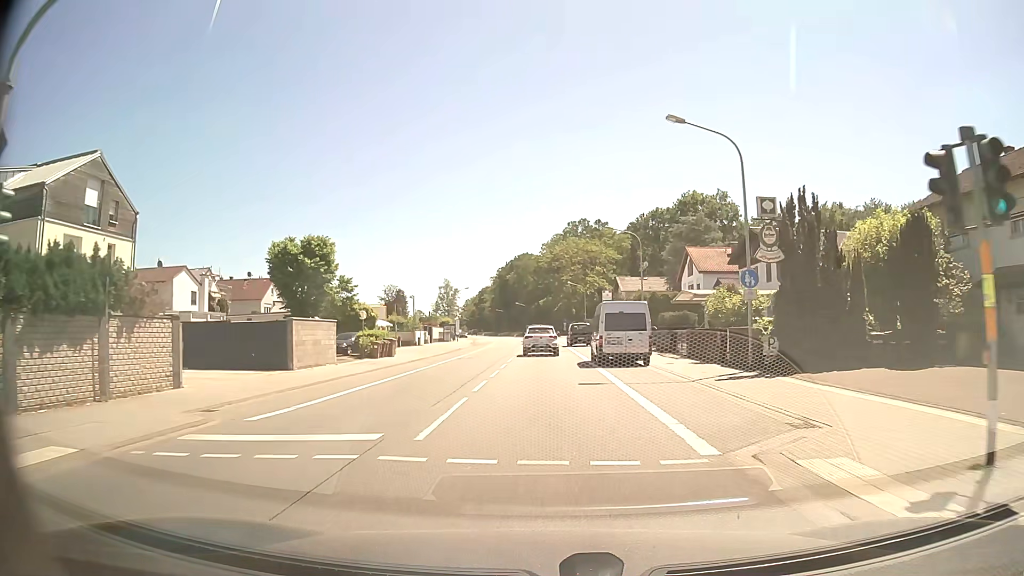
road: primary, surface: asphalt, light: Day
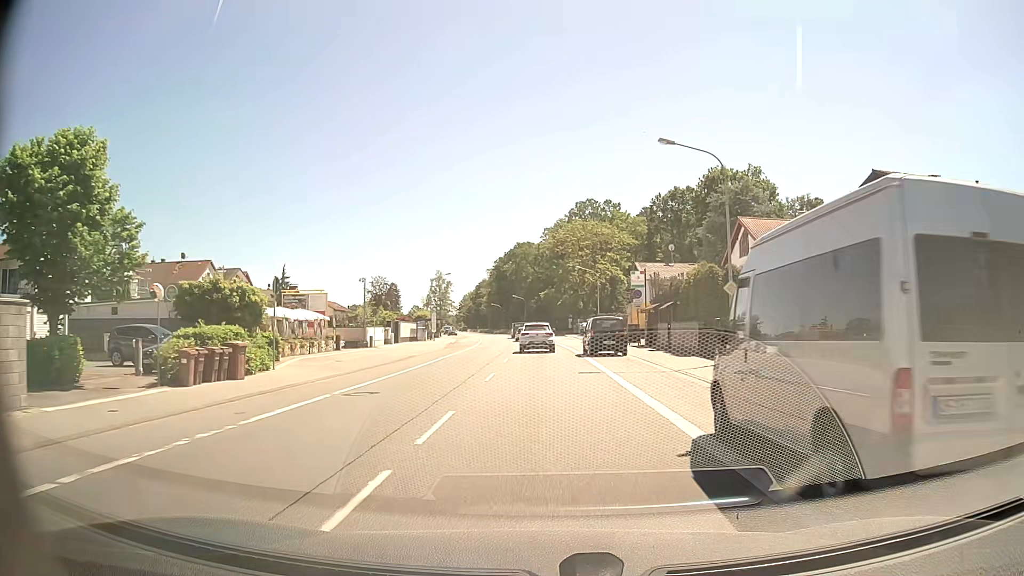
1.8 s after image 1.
(0.0, +20.5) m; 0°
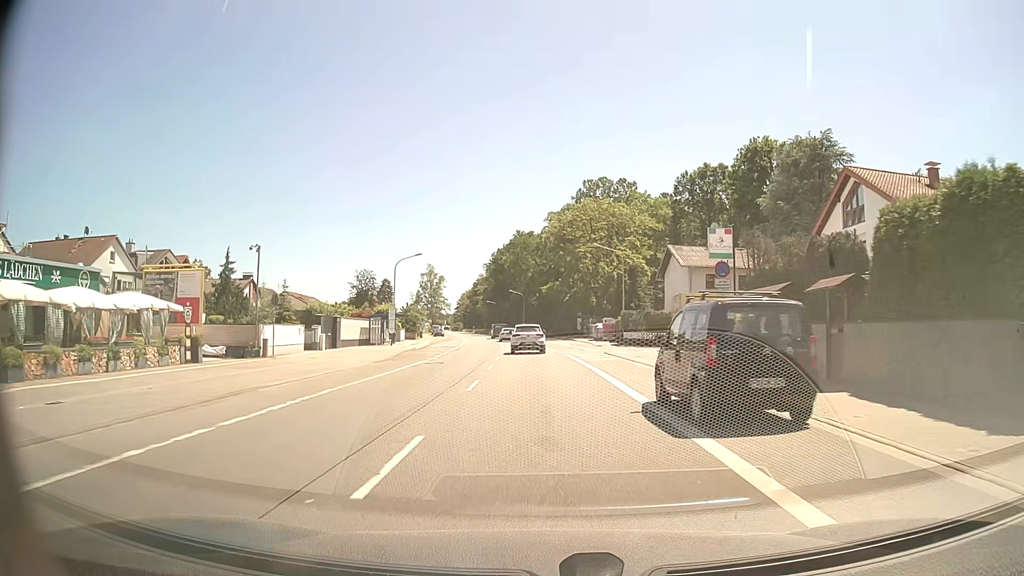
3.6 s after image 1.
(0.0, +20.6) m; 0°
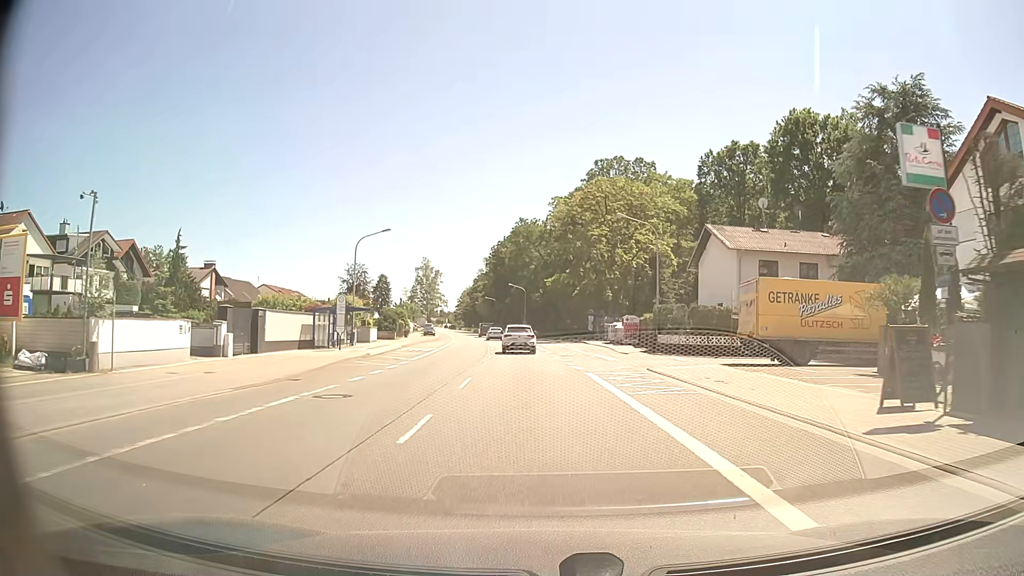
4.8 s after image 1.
(0.0, +13.8) m; 0°
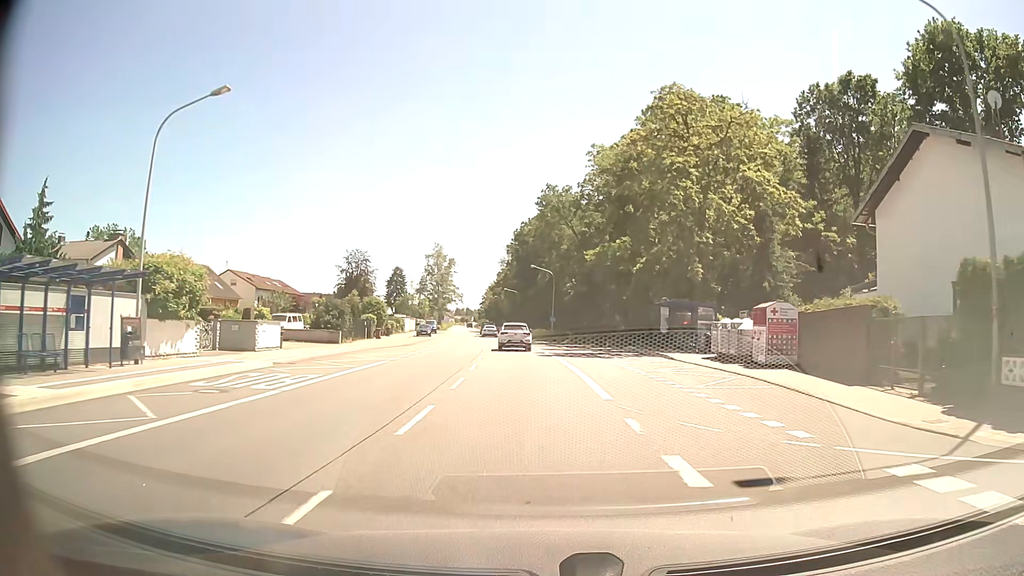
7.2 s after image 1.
(-0.5, +27.9) m; -2°
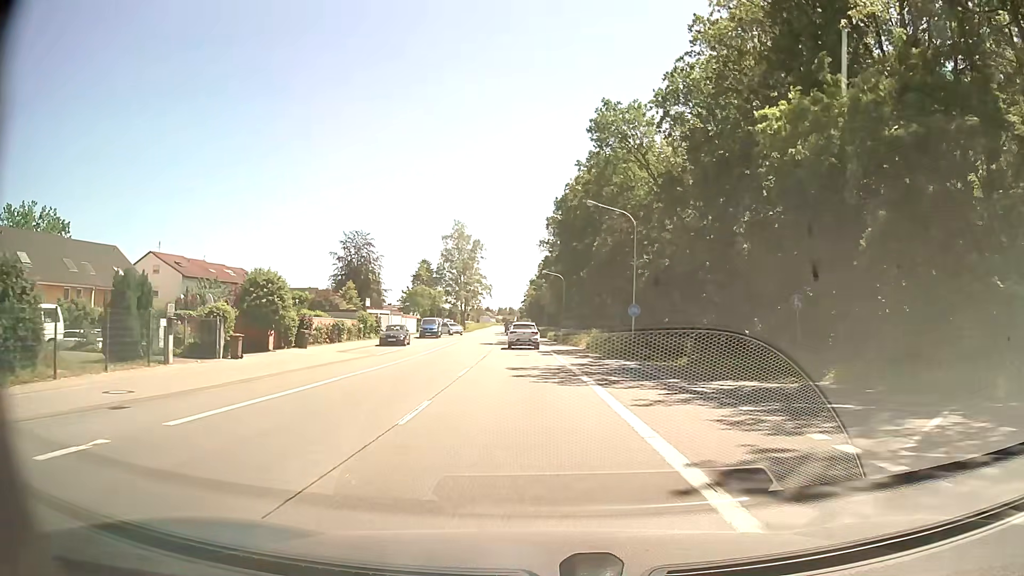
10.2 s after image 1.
(-1.1, +35.4) m; -4°
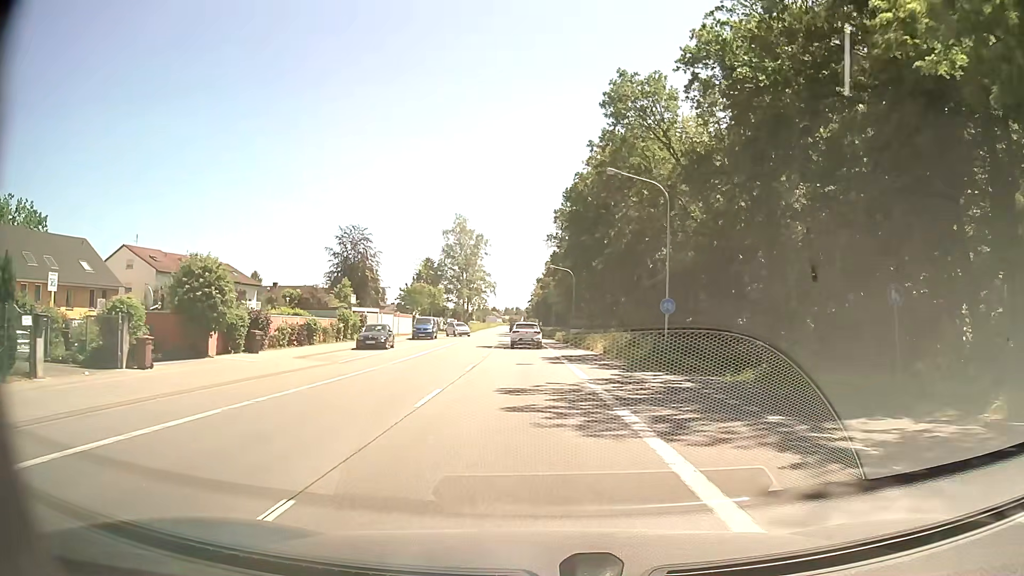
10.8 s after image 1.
(-0.1, +7.2) m; -1°
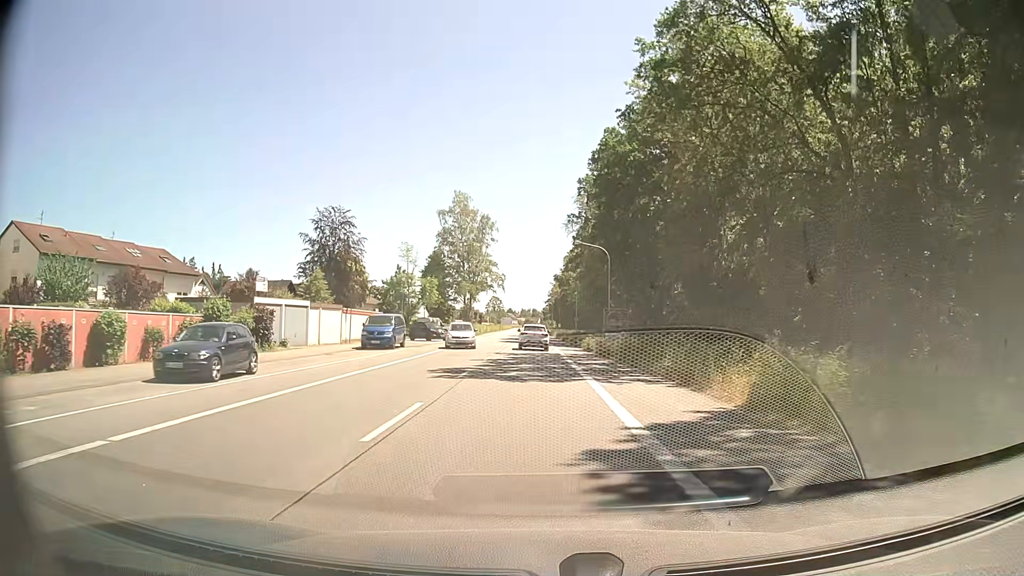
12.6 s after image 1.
(-0.1, +21.6) m; -1°
(0, +10) (0, +20) (0, +30) (0, +40) (-1, +50) (-1, +60) (-1, +70) (-1, +80) (-1, +90) (-1, +100) m
